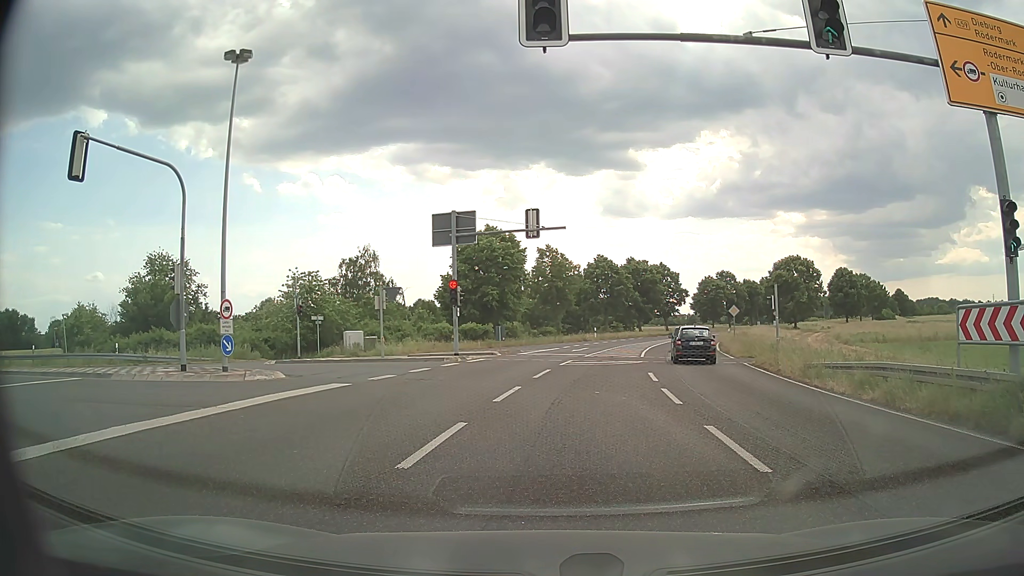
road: primary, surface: asphalt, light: Day
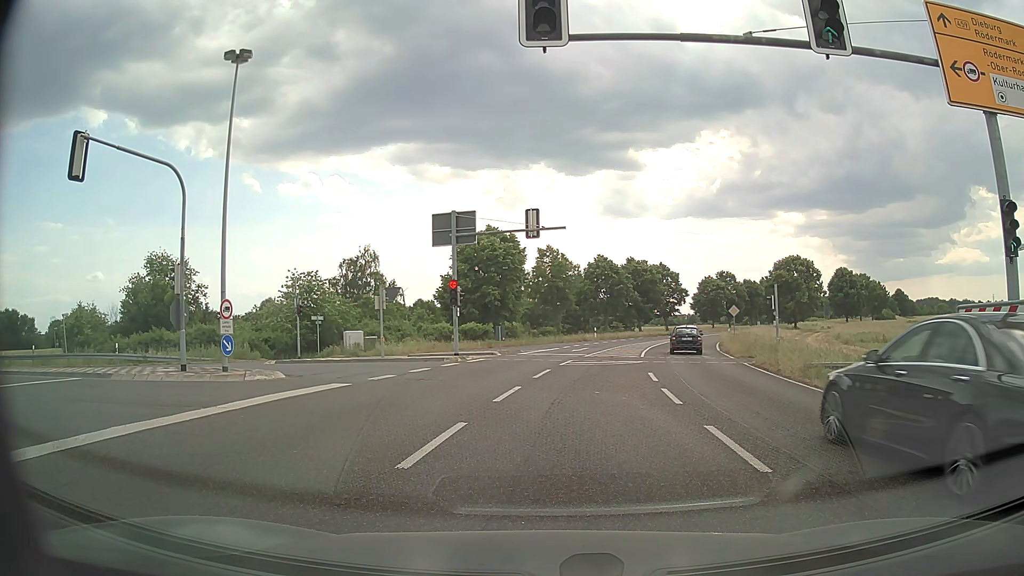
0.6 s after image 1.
(0.0, 0.0) m; 0°
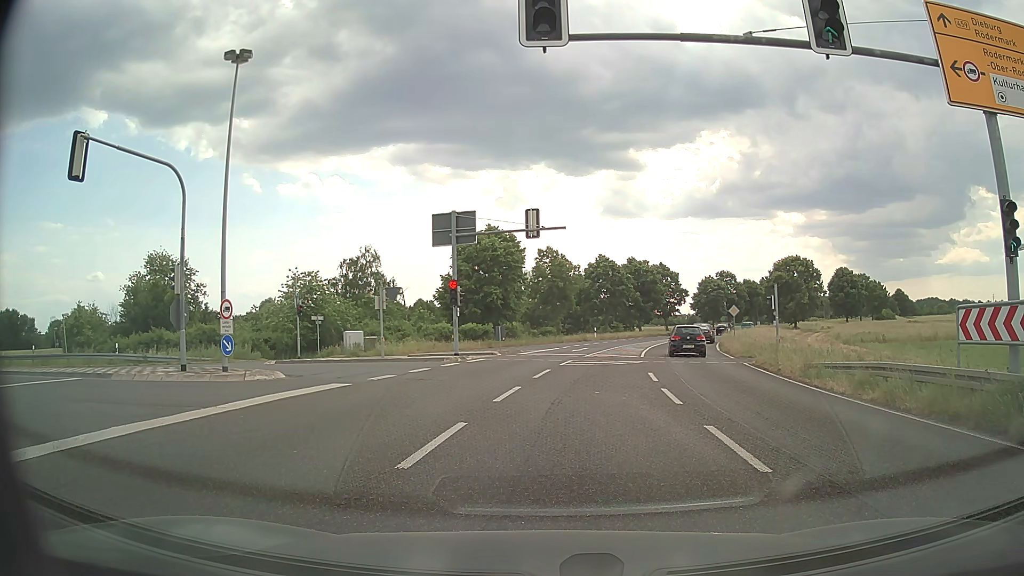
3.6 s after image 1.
(0.0, 0.0) m; 0°
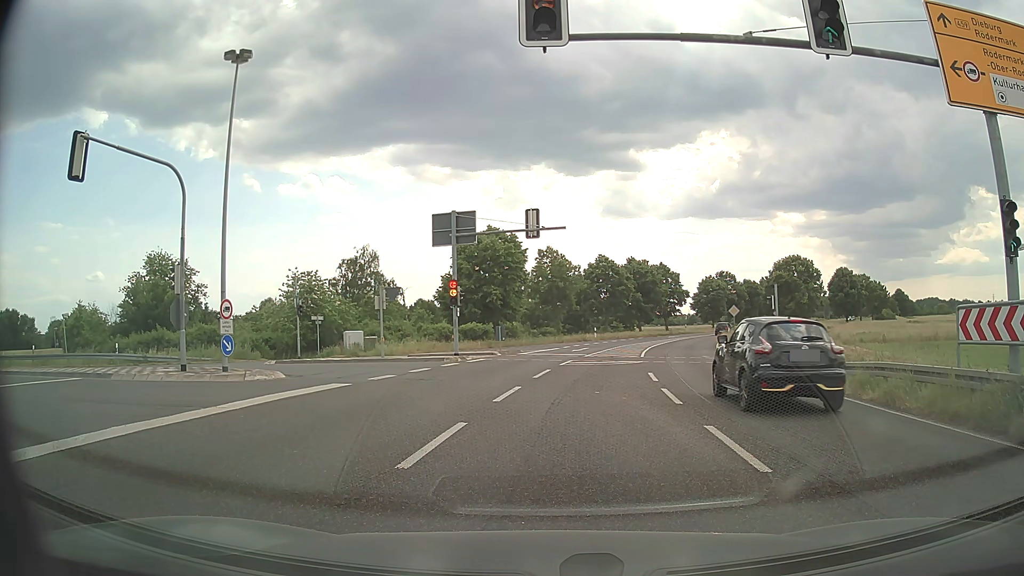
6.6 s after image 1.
(0.0, 0.0) m; 0°
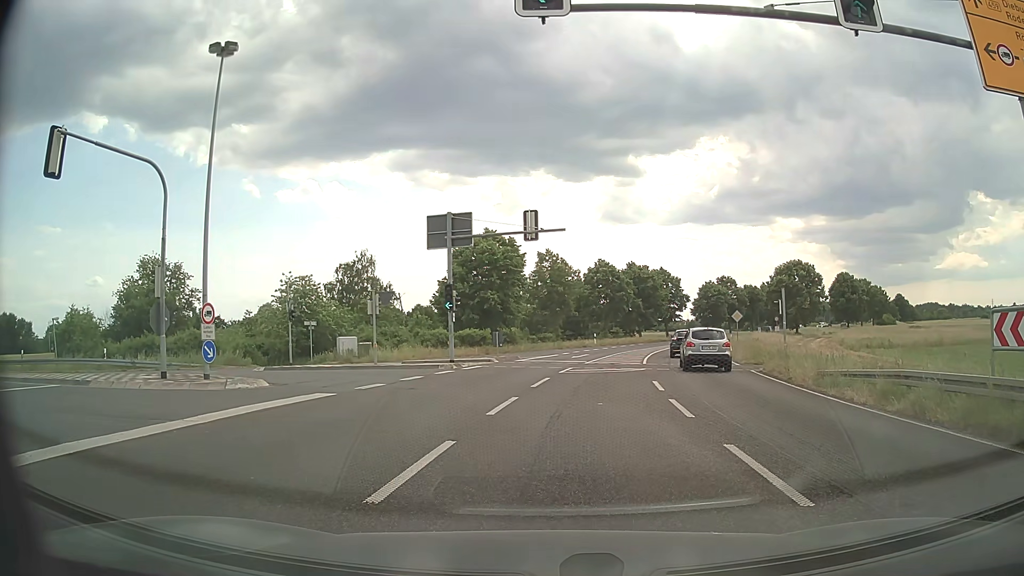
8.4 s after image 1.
(0.0, +1.2) m; +2°
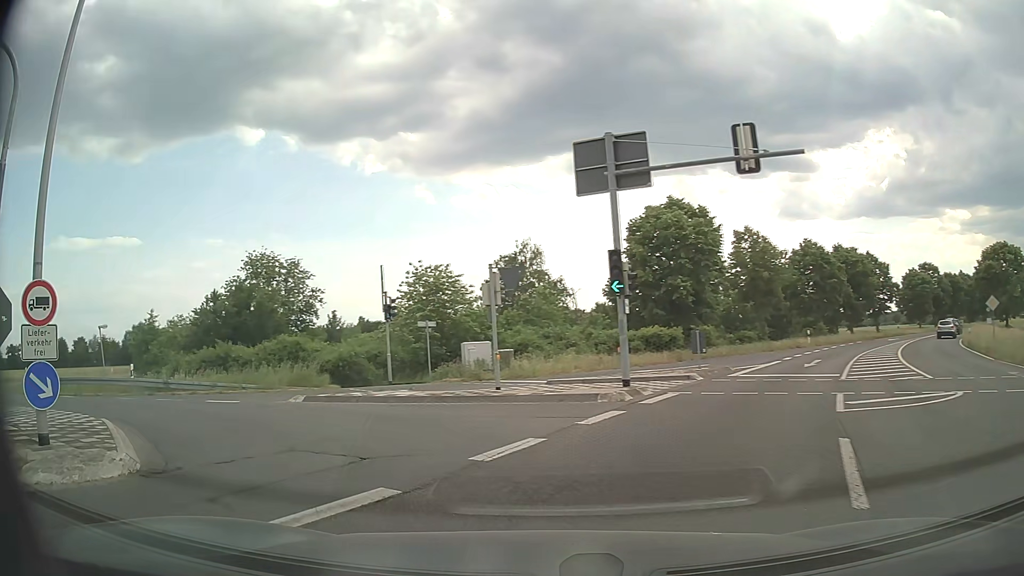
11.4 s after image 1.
(-1.0, +12.7) m; -16°
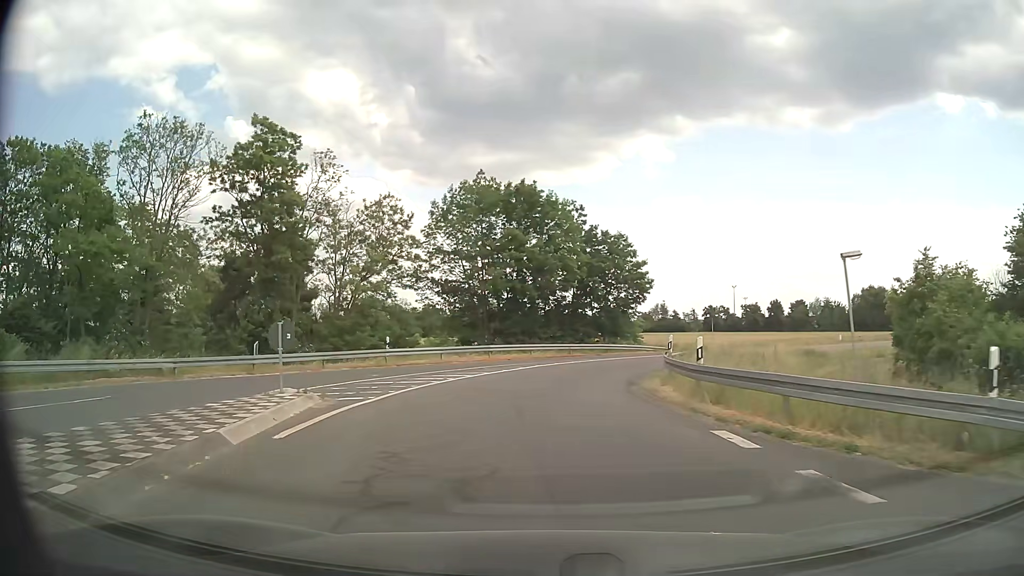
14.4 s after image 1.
(-12.3, +16.9) m; -63°
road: tertiary
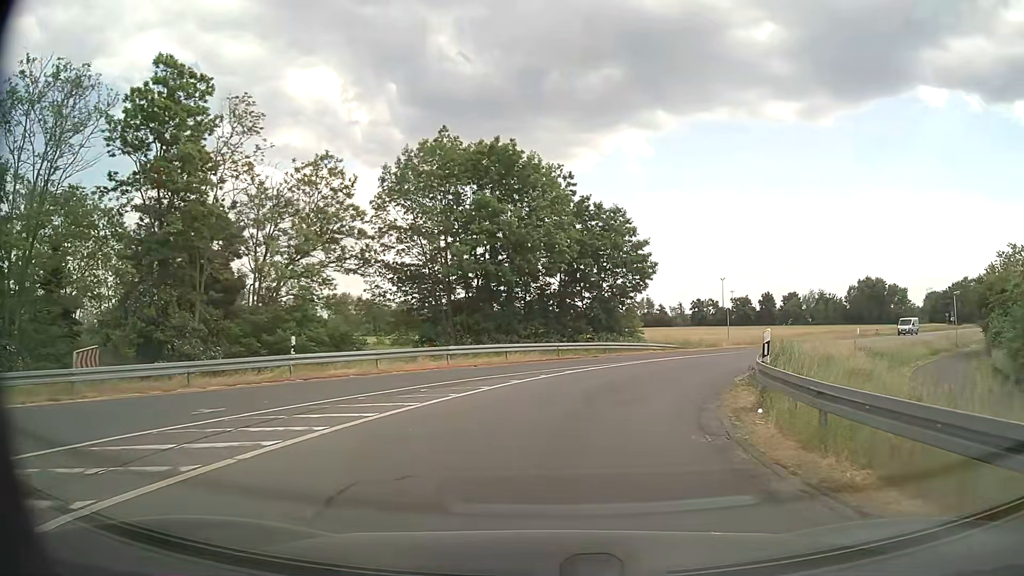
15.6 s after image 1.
(0.0, +10.8) m; +2°
(+1, +10) (+3, +20) (+8, +29) (+13, +37) (+20, +45) (+26, +52) (+33, +59) (+40, +67) (+47, +74) (+54, +81) m
